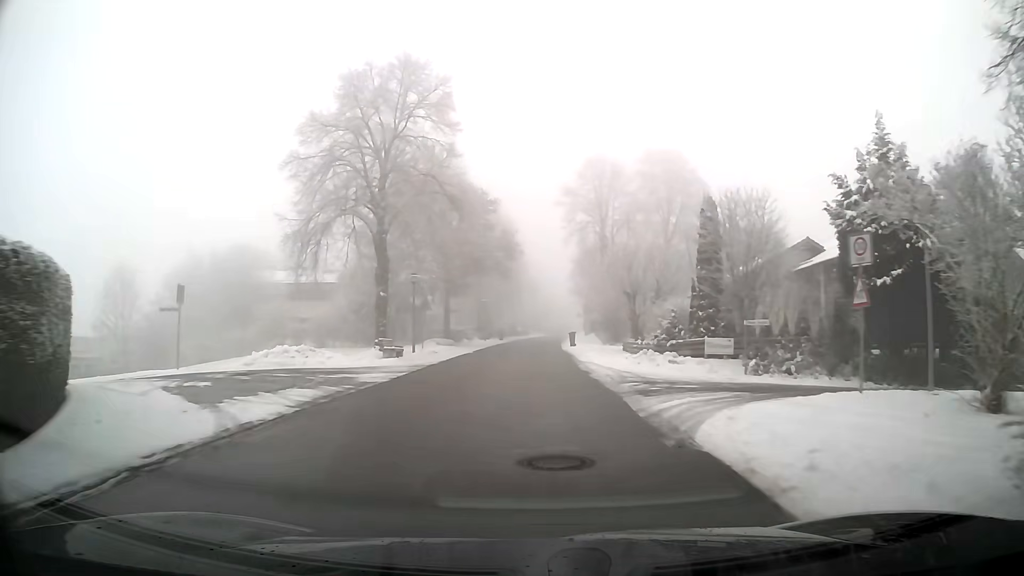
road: tertiary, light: Day
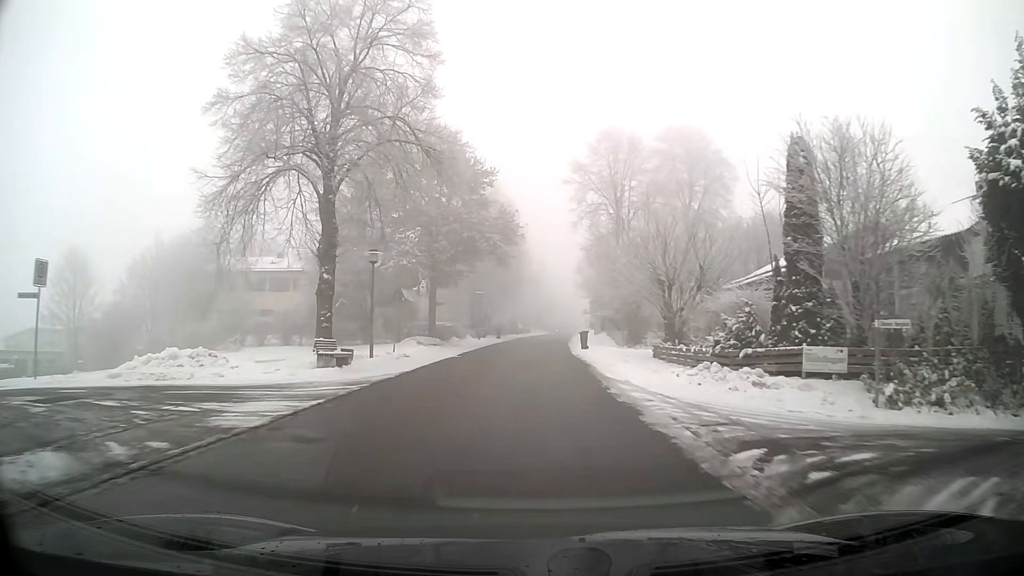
(0.0, +8.3) m; 0°
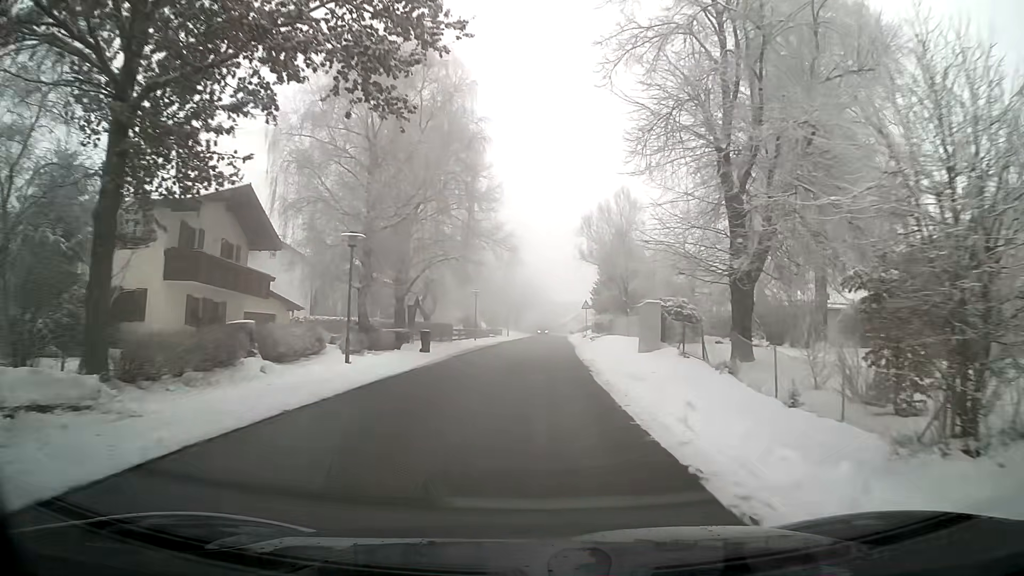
(+0.5, +32.2) m; +2°
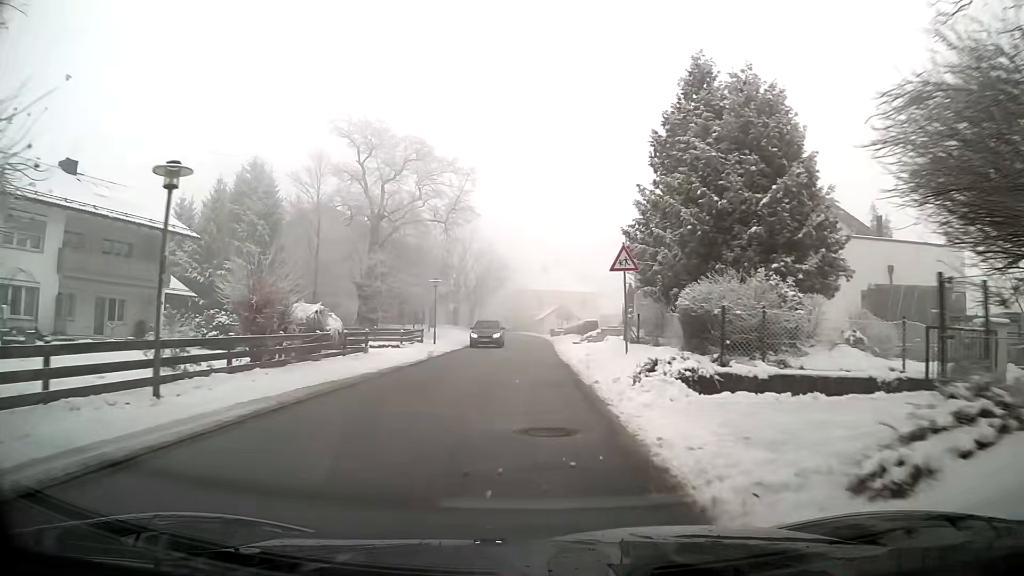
(+1.1, +38.2) m; +2°
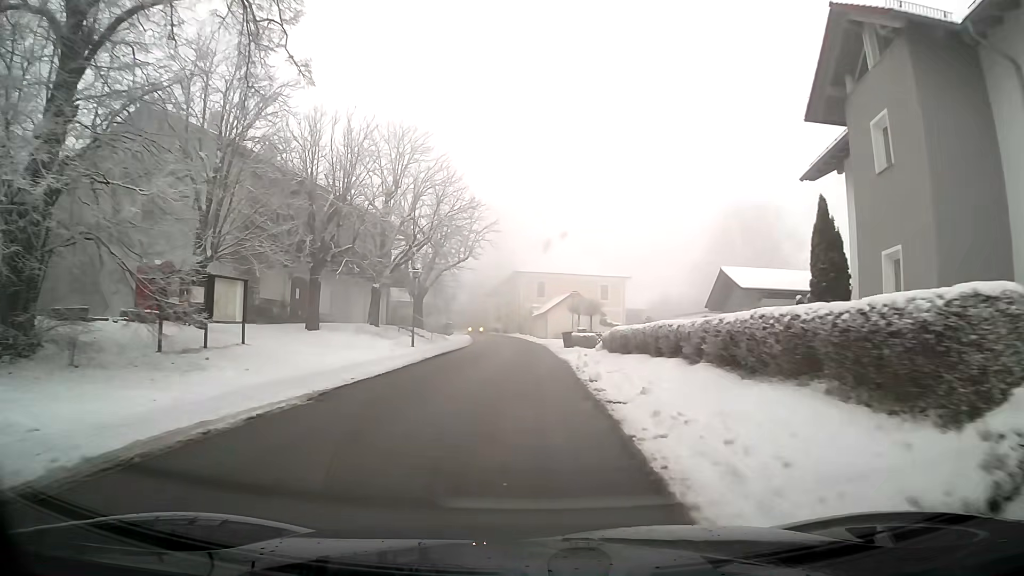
(+0.4, +36.2) m; +1°
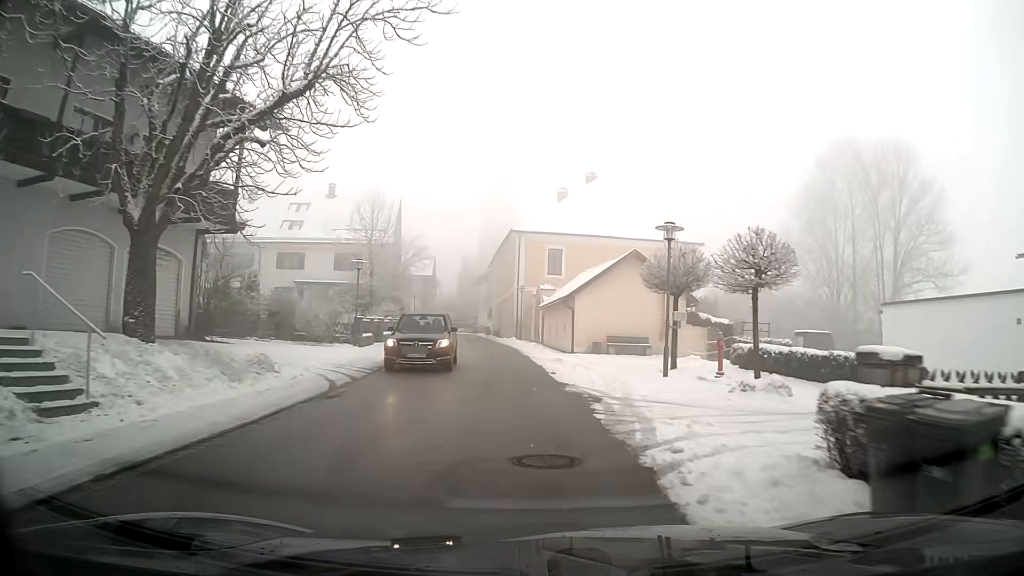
(-0.3, +32.9) m; -1°
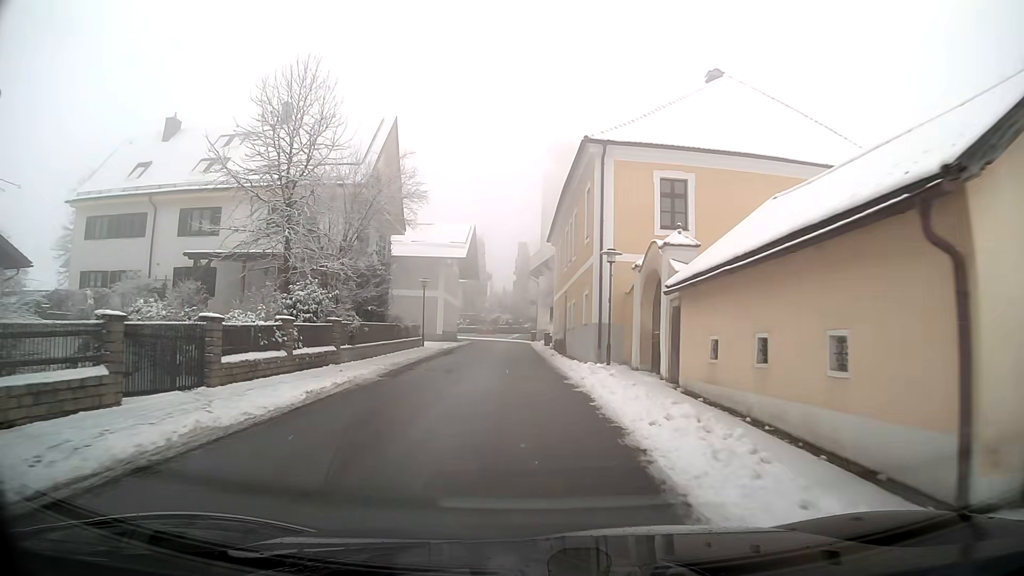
(-1.2, +23.9) m; -6°
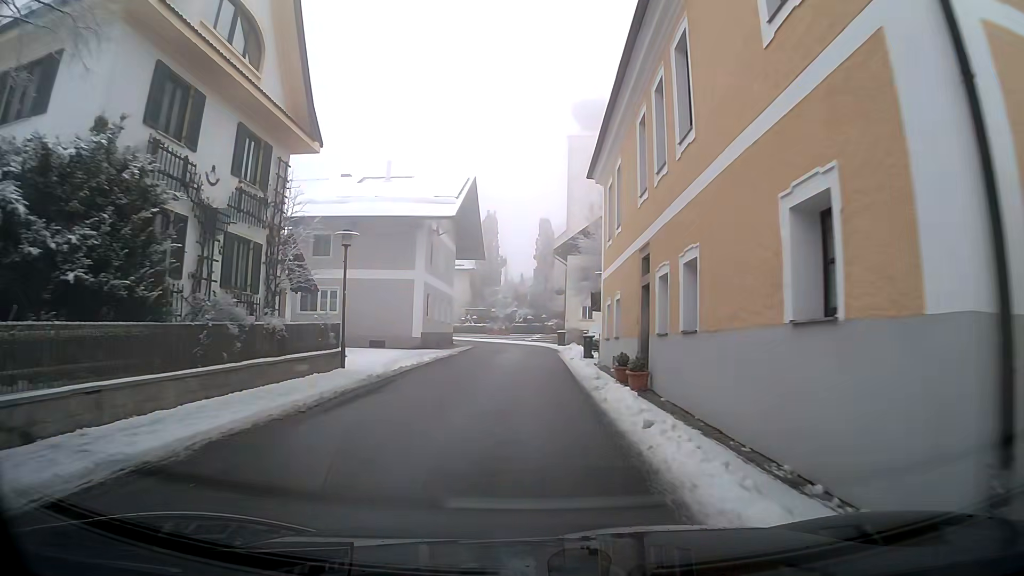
(-0.3, +19.0) m; -2°
